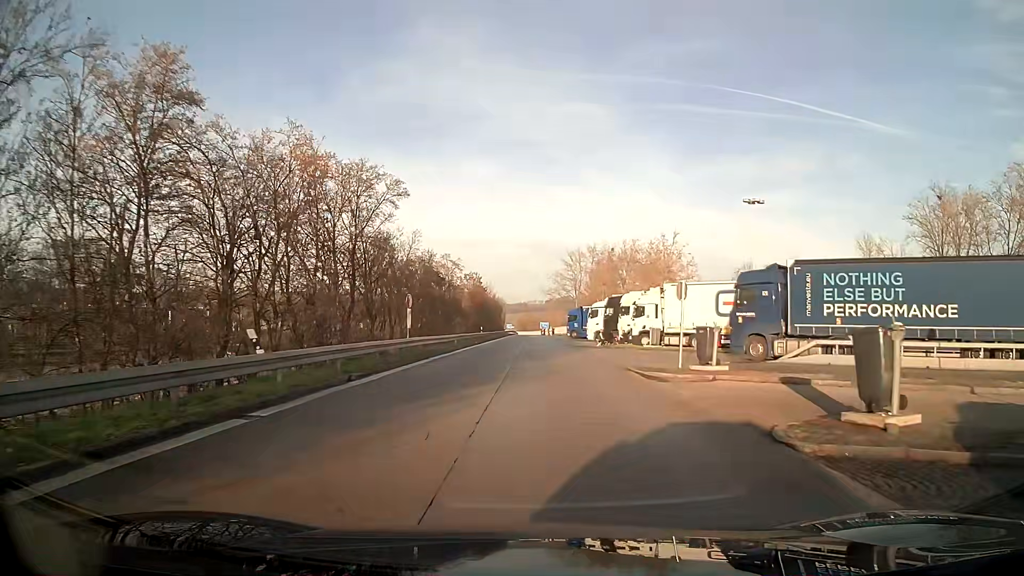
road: service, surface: asphalt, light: Day
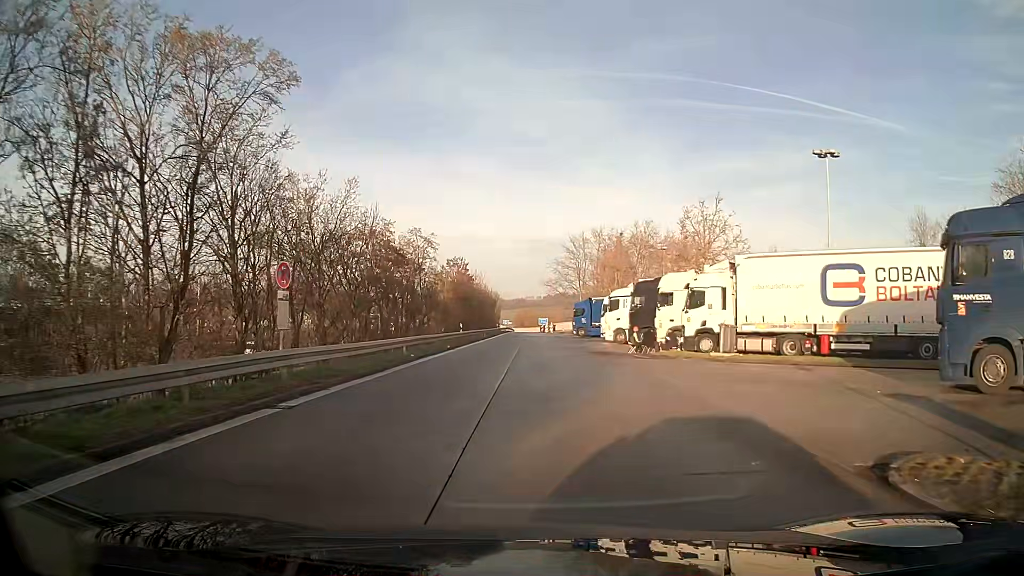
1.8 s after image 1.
(0.0, +15.8) m; 0°
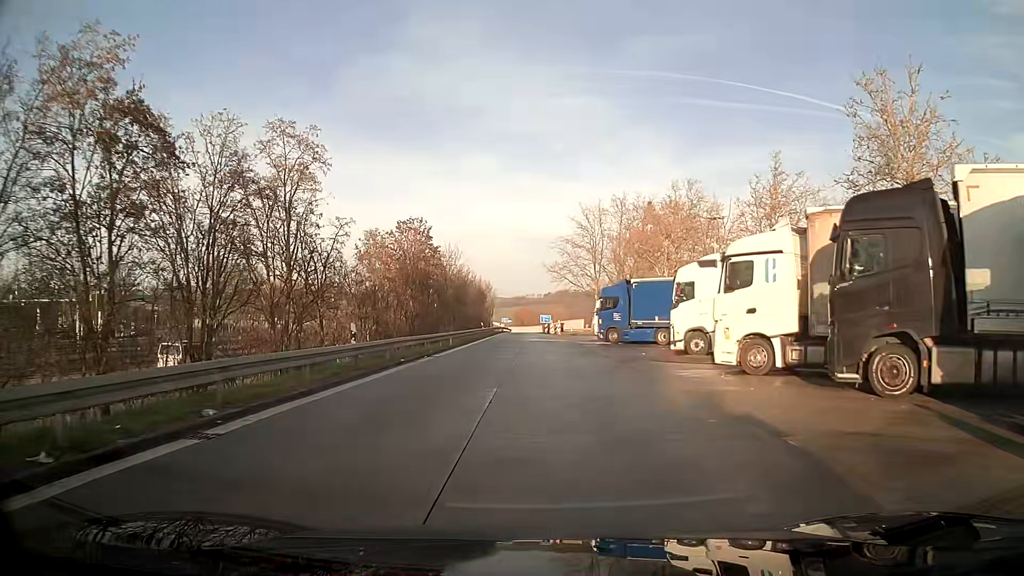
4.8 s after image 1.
(0.0, +27.1) m; 0°
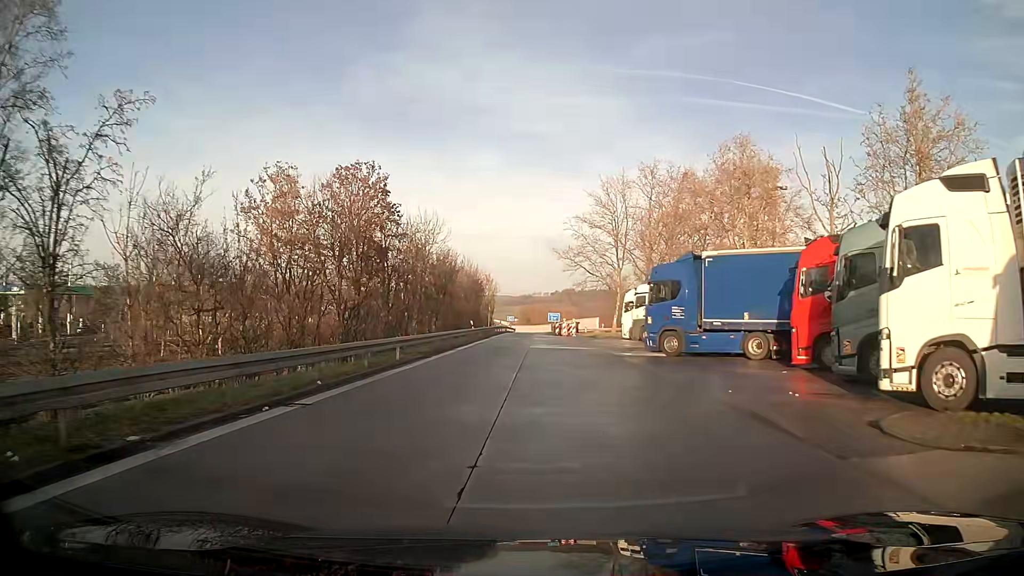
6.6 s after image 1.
(-0.1, +16.2) m; -1°
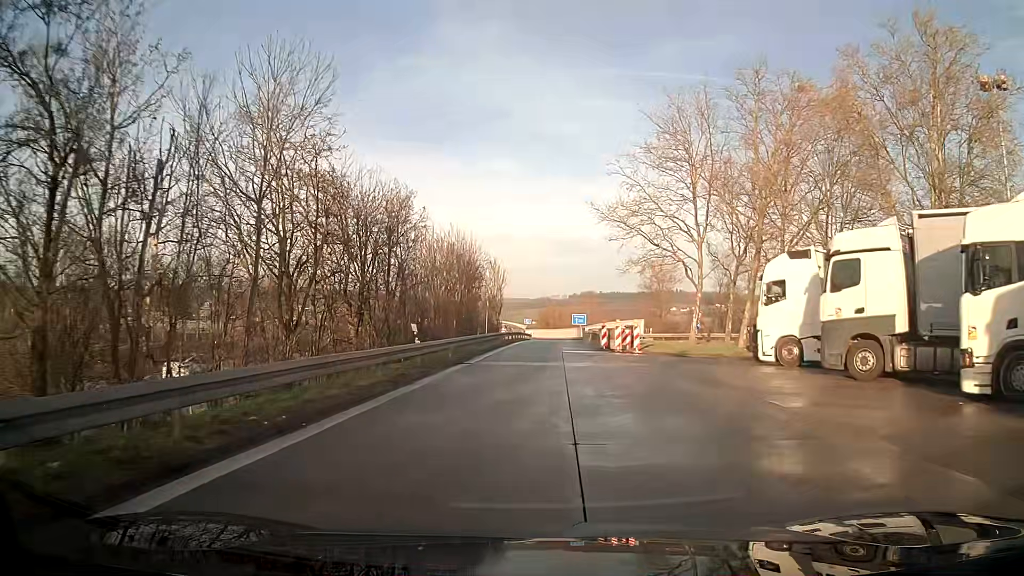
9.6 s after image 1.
(-0.4, +27.4) m; -1°
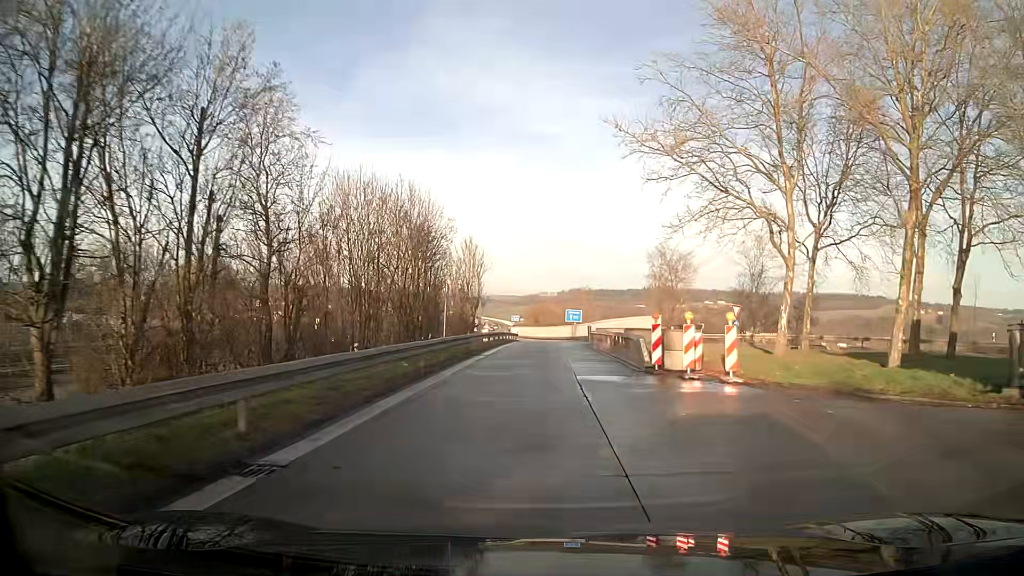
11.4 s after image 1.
(+0.2, +16.6) m; +1°
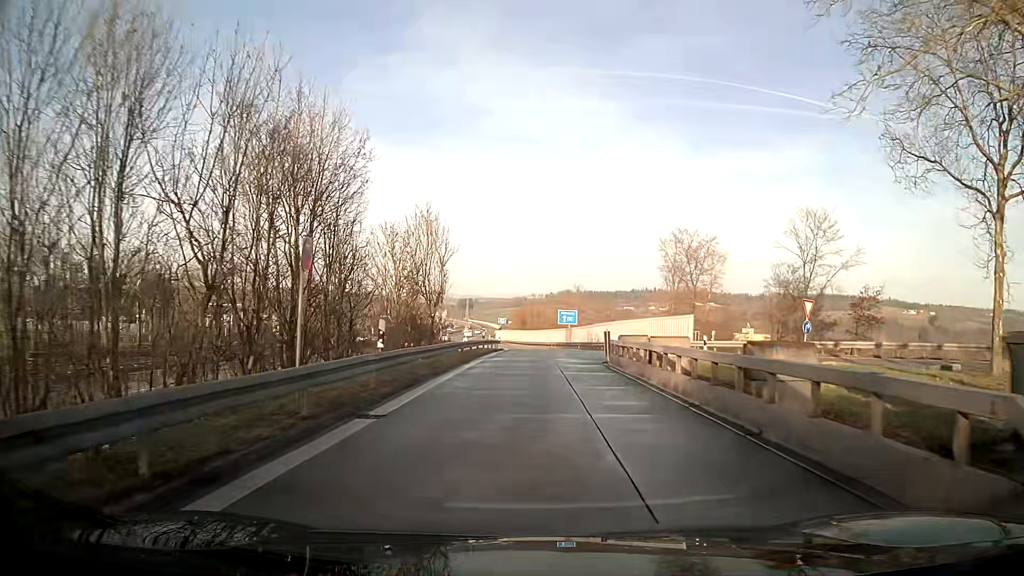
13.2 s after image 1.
(+0.2, +16.7) m; +1°
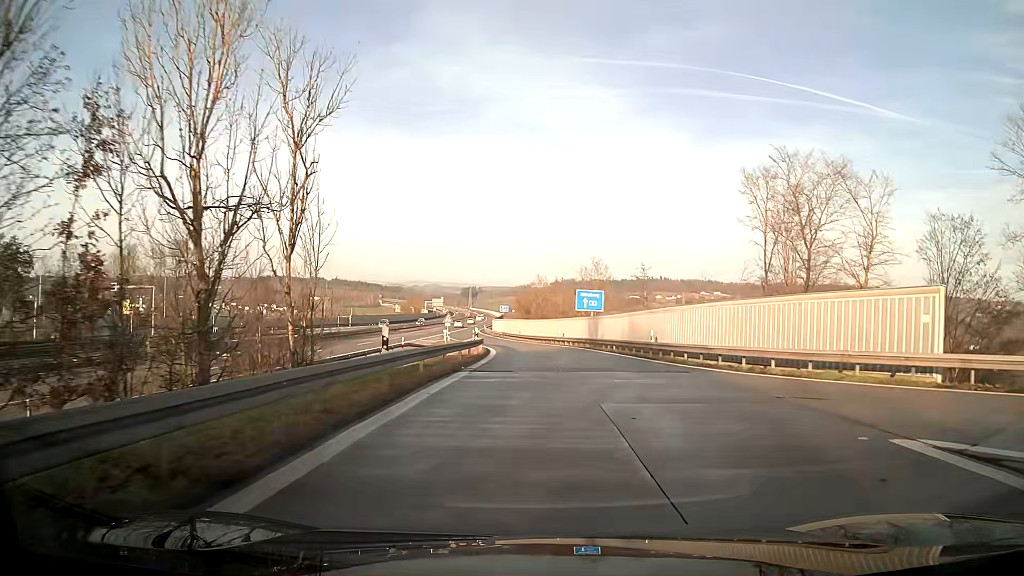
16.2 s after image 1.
(-0.1, +28.4) m; 0°
